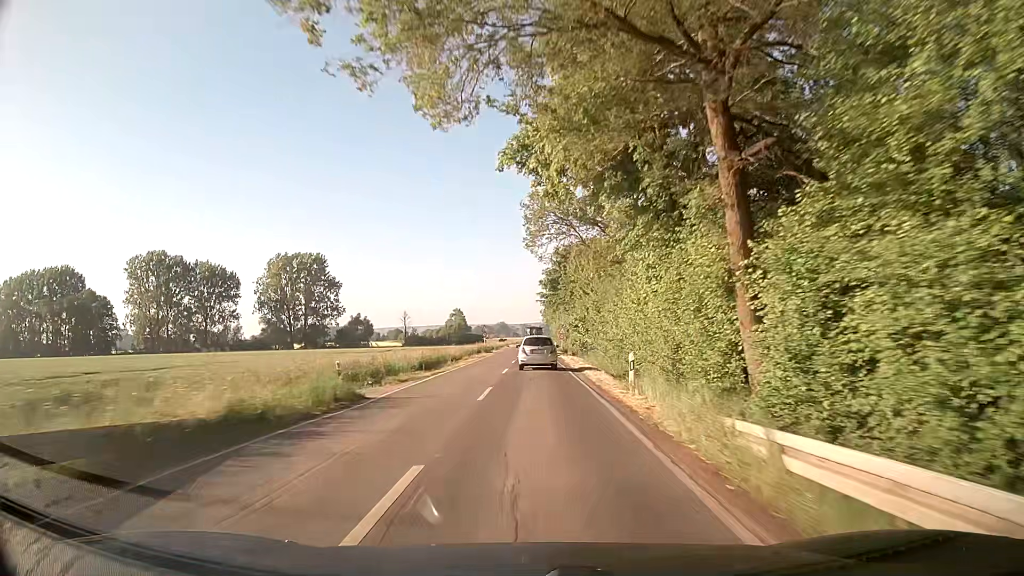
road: secondary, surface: asphalt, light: Day
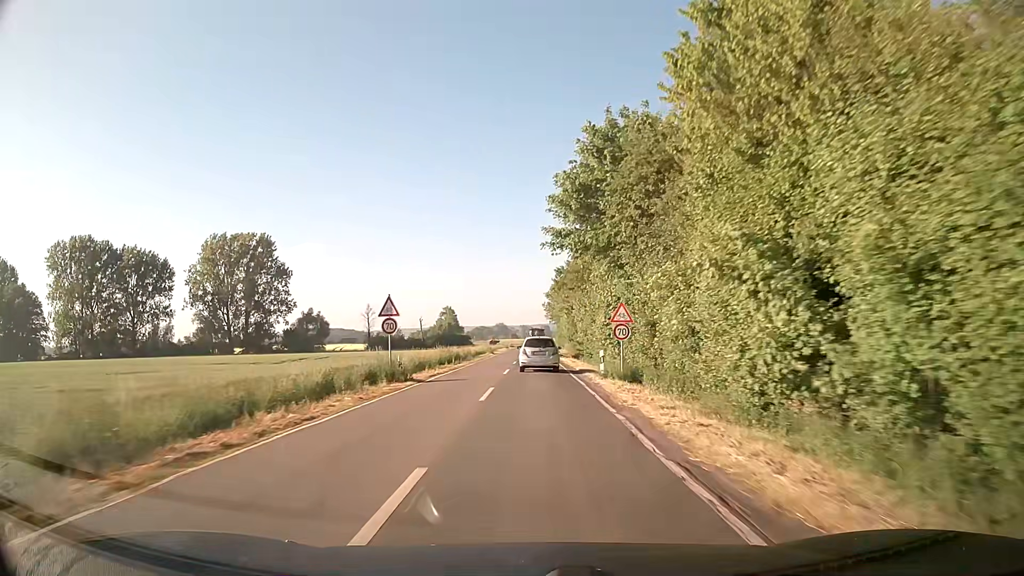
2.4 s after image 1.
(-0.2, +48.3) m; 0°
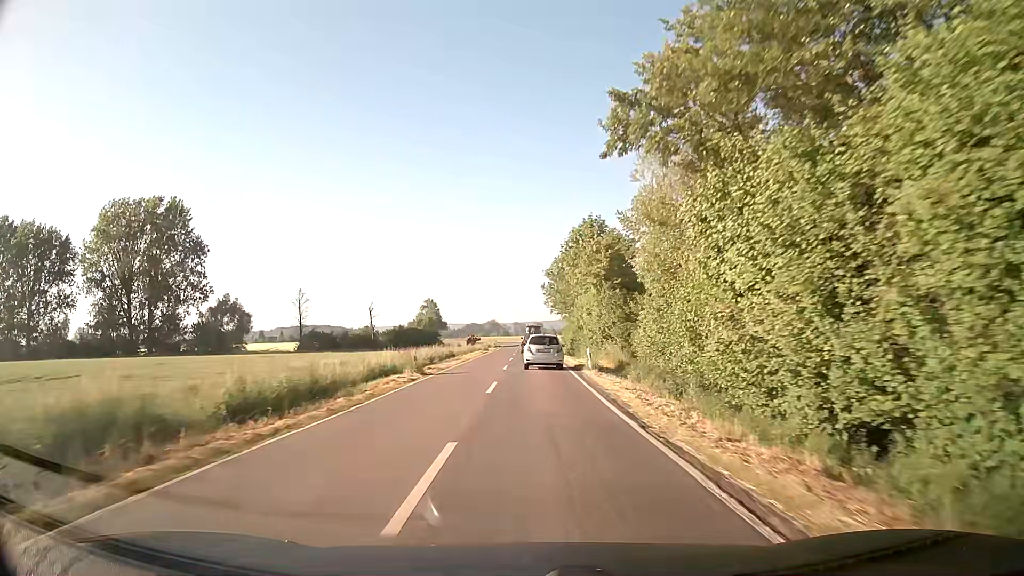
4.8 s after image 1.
(-0.4, +46.6) m; 0°
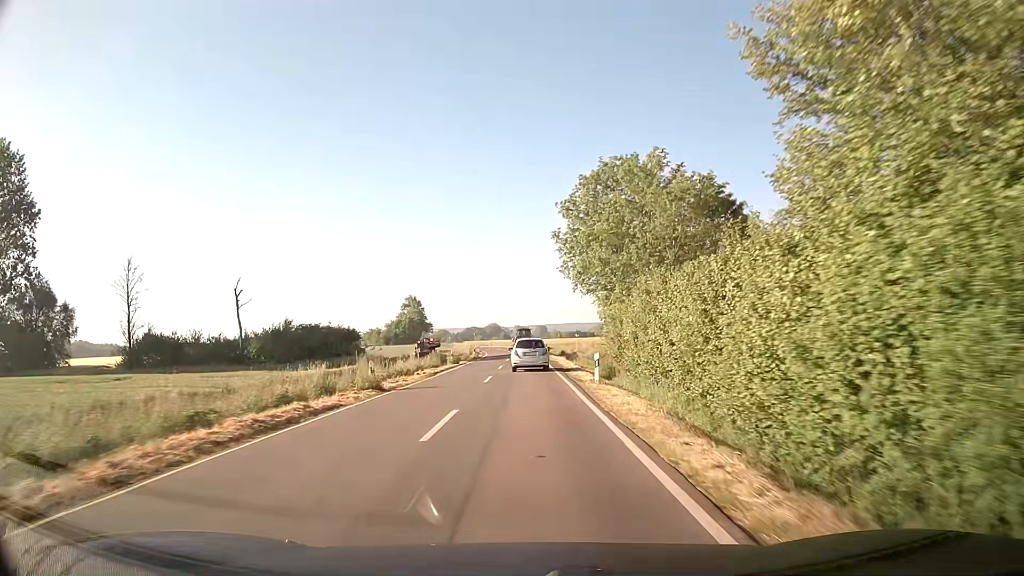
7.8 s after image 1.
(+0.2, +55.9) m; 0°
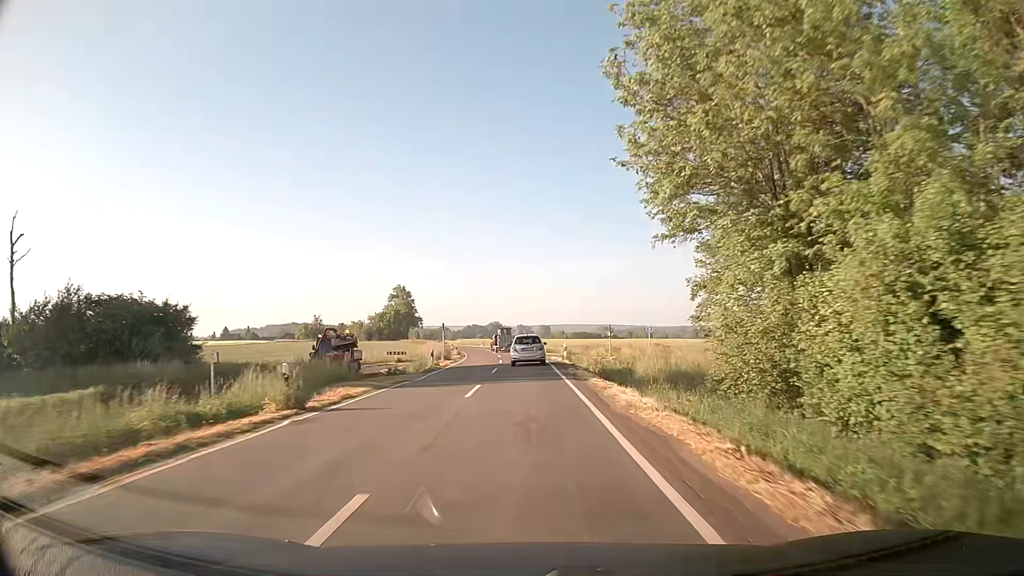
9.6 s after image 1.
(-0.4, +33.0) m; -1°
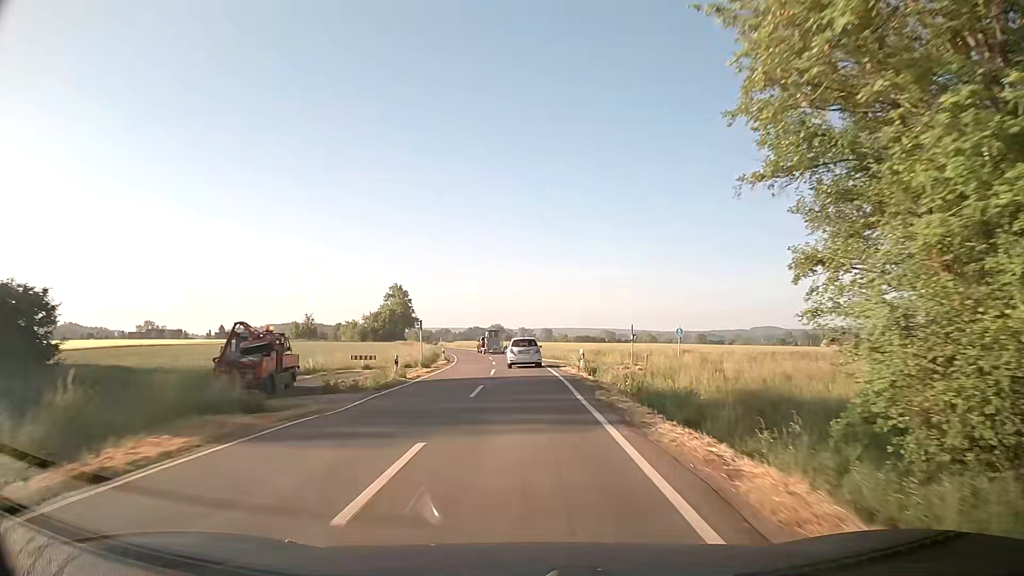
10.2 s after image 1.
(0.0, +11.0) m; 0°
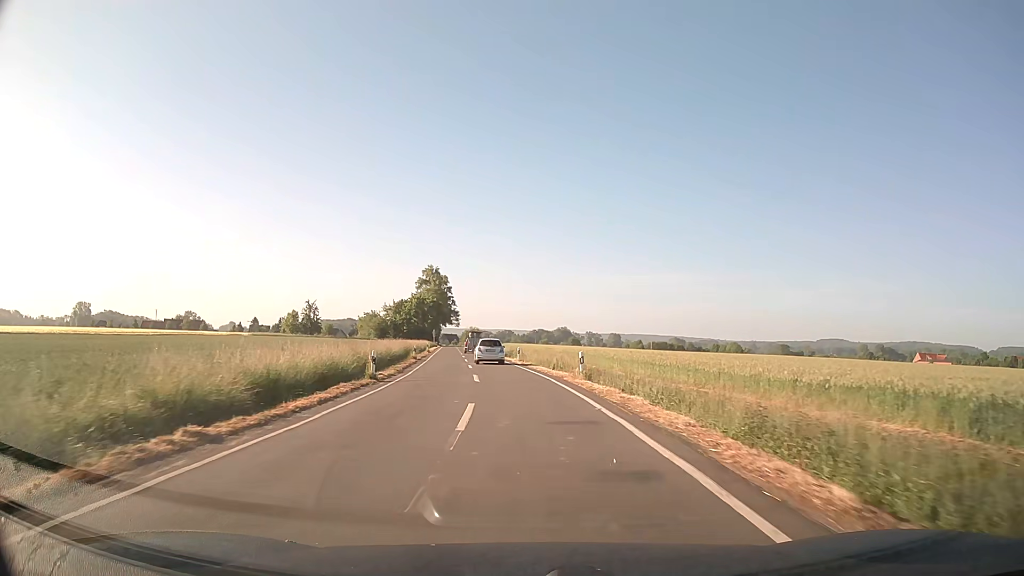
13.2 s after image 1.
(-1.7, +54.8) m; -5°
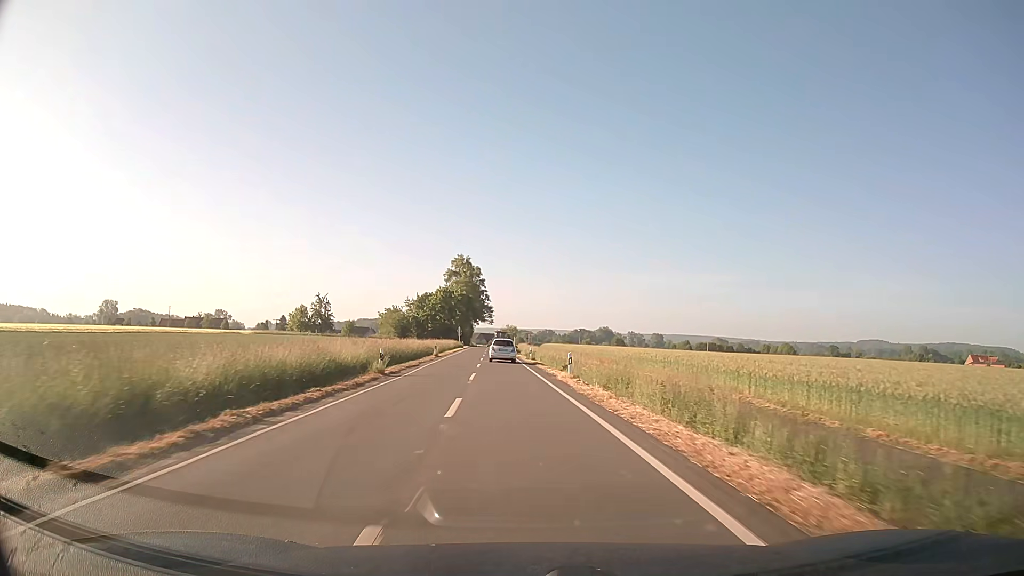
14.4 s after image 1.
(-0.6, +21.8) m; -3°
(0, +10) (-1, +20) (-1, +30) (-2, +40) (-2, +50) (-3, +60) (-3, +70) (-4, +80) (-4, +90) (-5, +100) m
